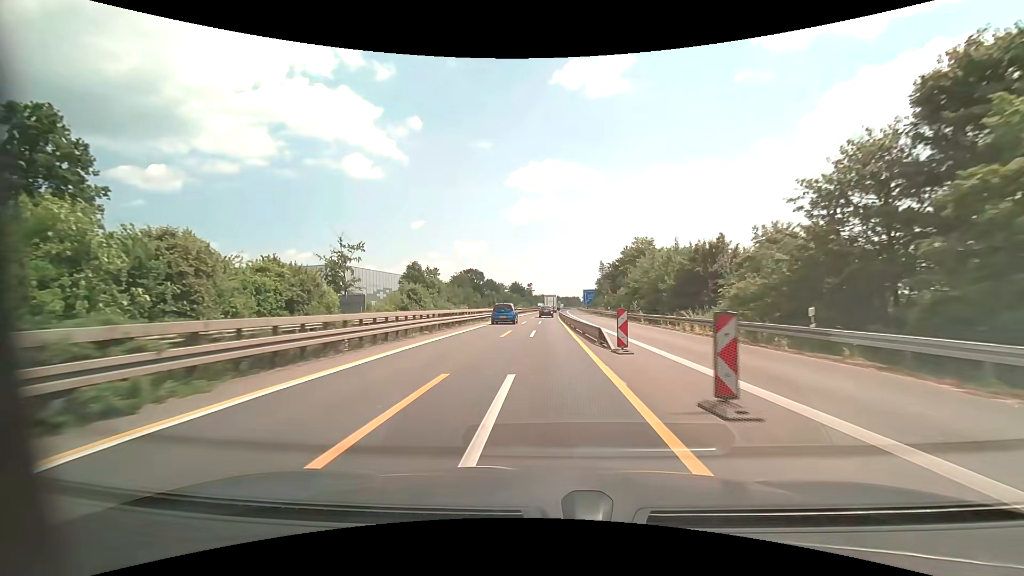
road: motorway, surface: asphalt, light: Day
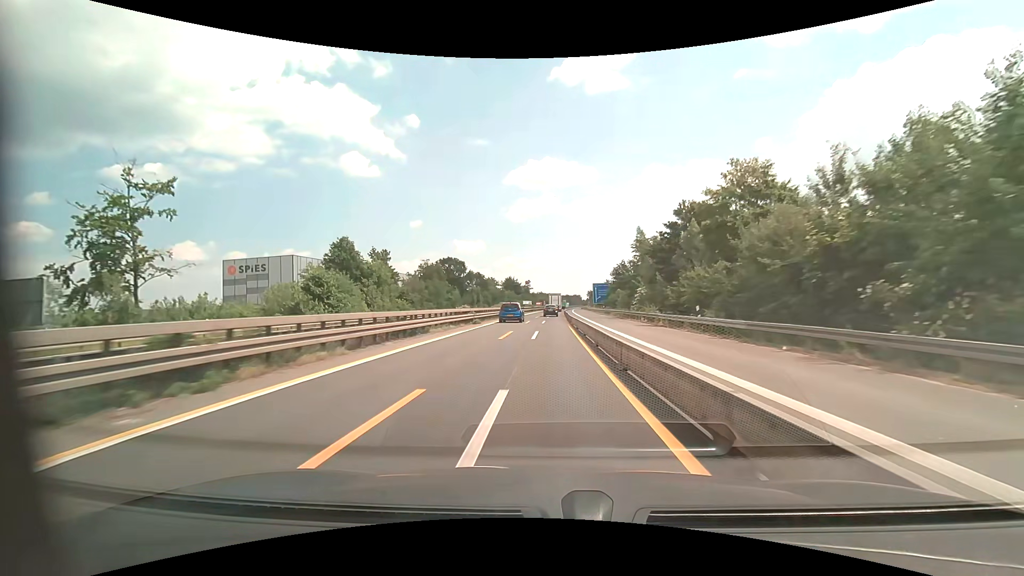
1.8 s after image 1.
(+0.2, +38.0) m; 0°
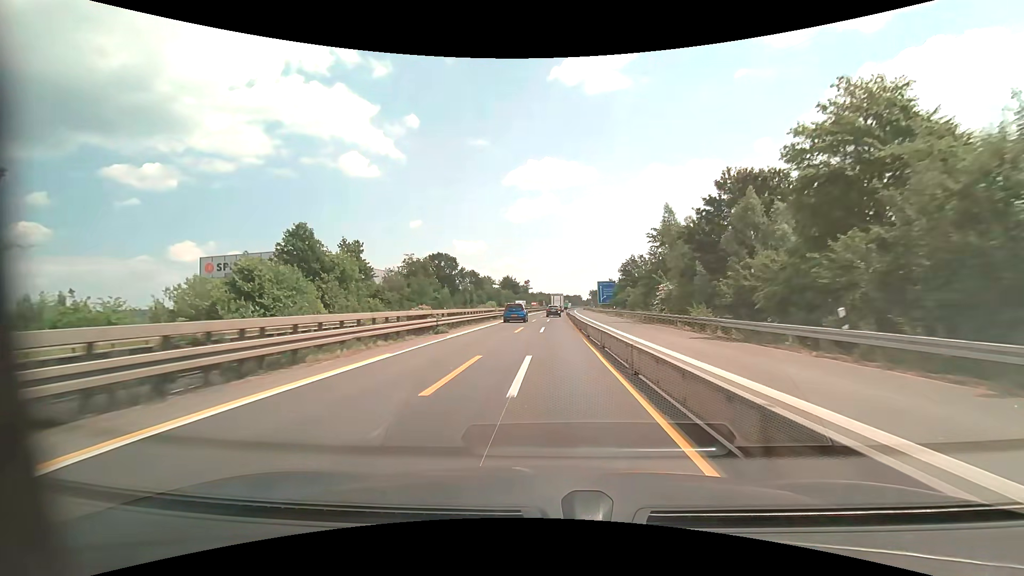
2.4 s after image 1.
(0.0, +12.6) m; 0°
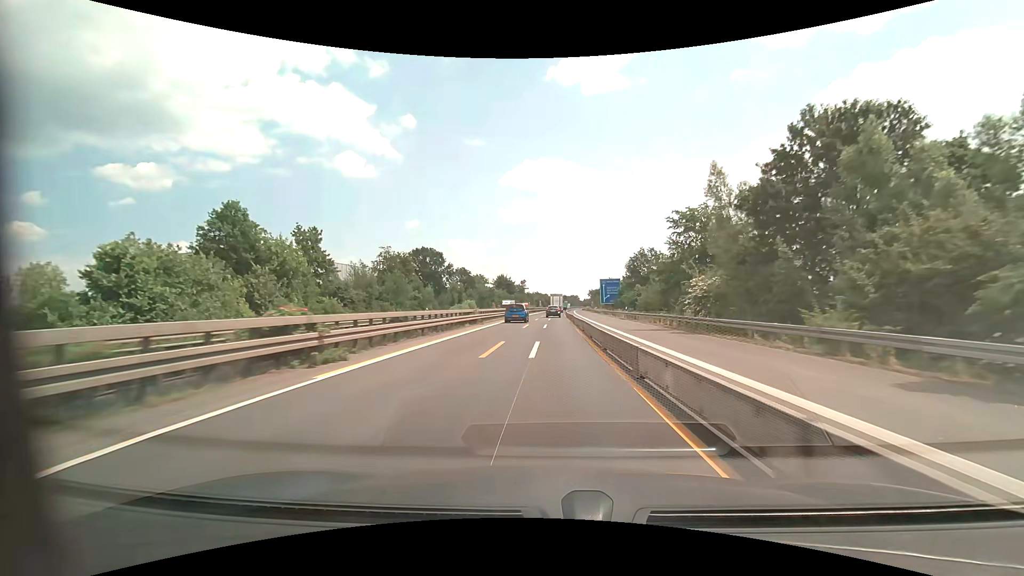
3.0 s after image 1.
(0.0, +12.5) m; 0°
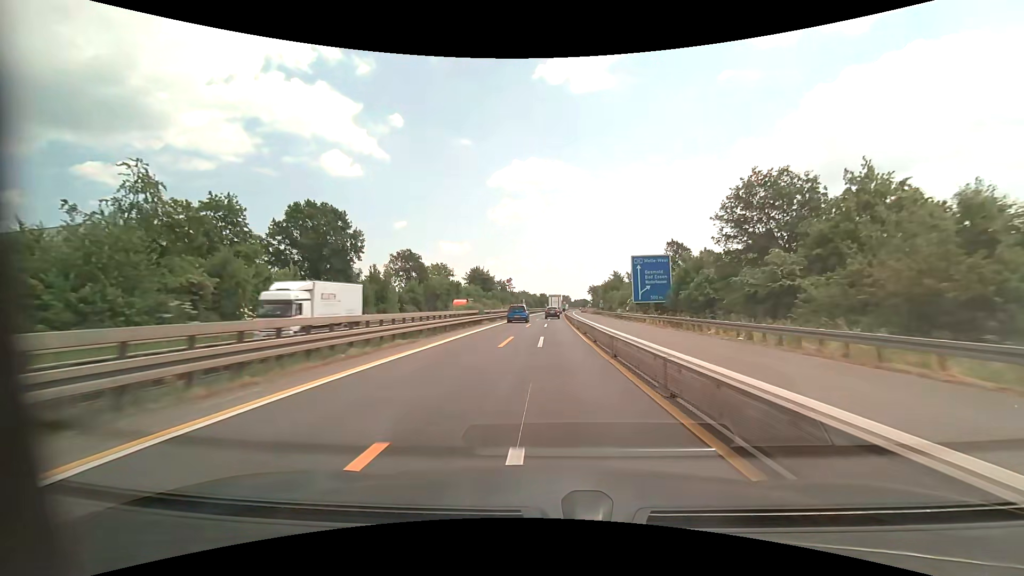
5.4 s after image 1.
(+0.6, +50.1) m; +1°
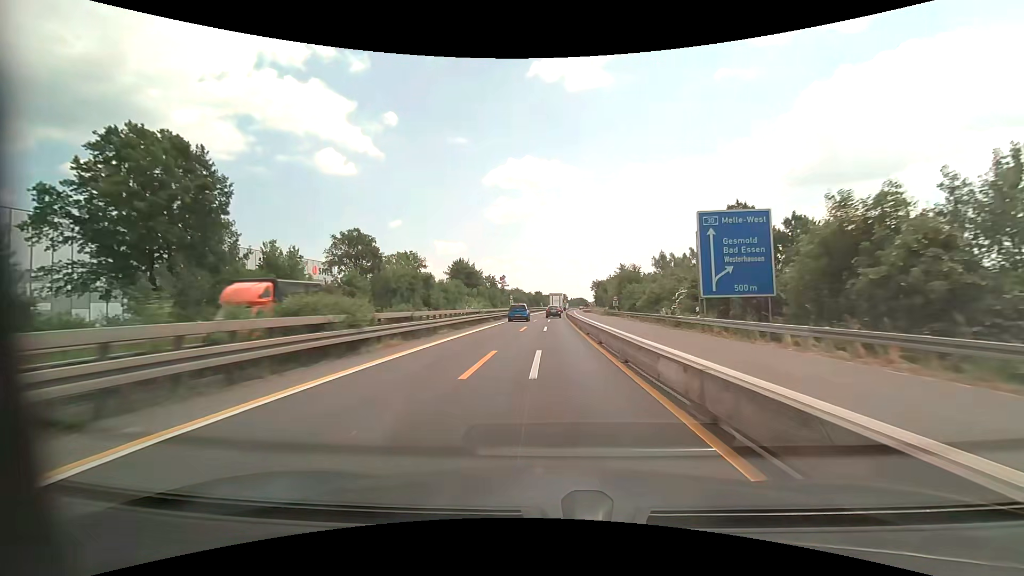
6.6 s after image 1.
(+0.1, +25.8) m; +1°
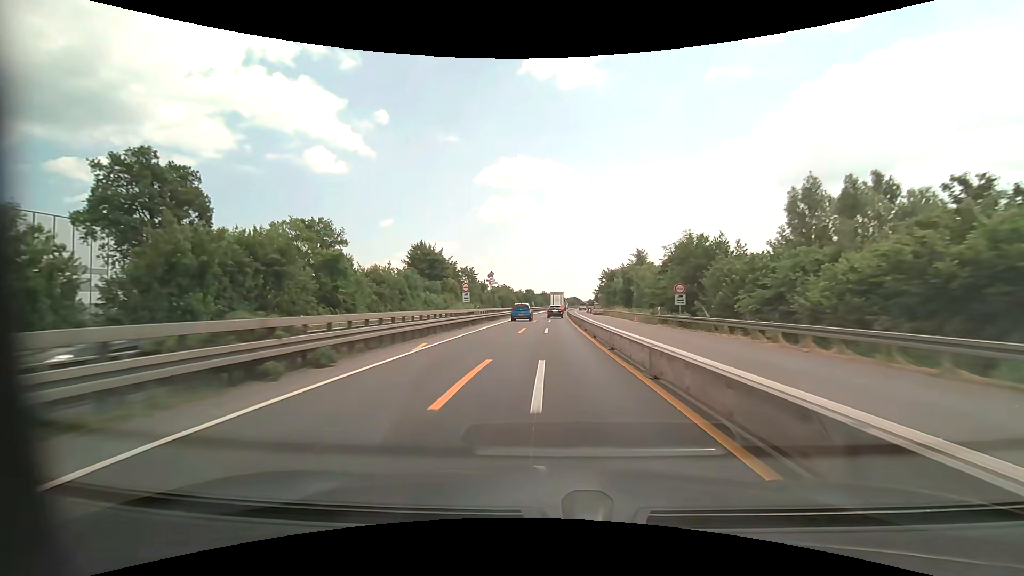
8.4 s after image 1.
(+0.3, +38.9) m; +1°
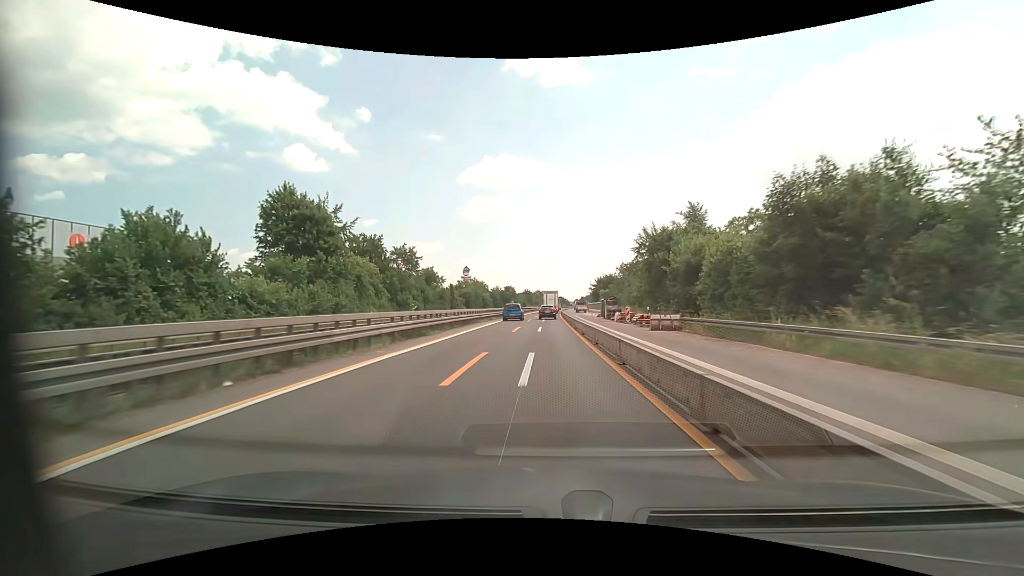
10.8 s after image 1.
(+0.9, +52.1) m; +2°
(0, +10) (0, +20) (0, +30) (0, +40) (0, +50) (0, +60) (0, +70) (0, +80) (+1, +90) (+1, +100) m
